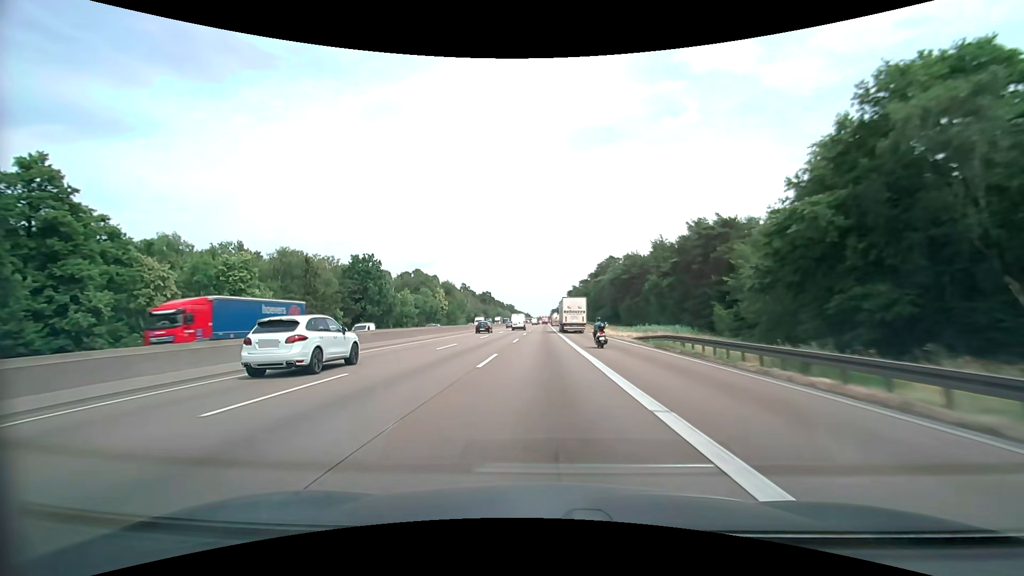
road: motorway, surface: asphalt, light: Day
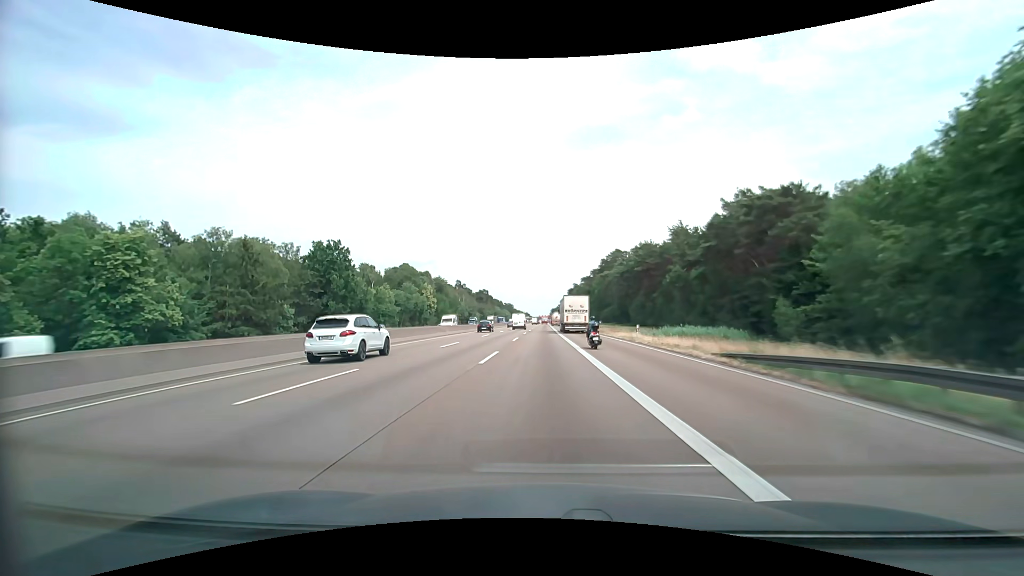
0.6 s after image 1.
(0.0, +17.0) m; 0°
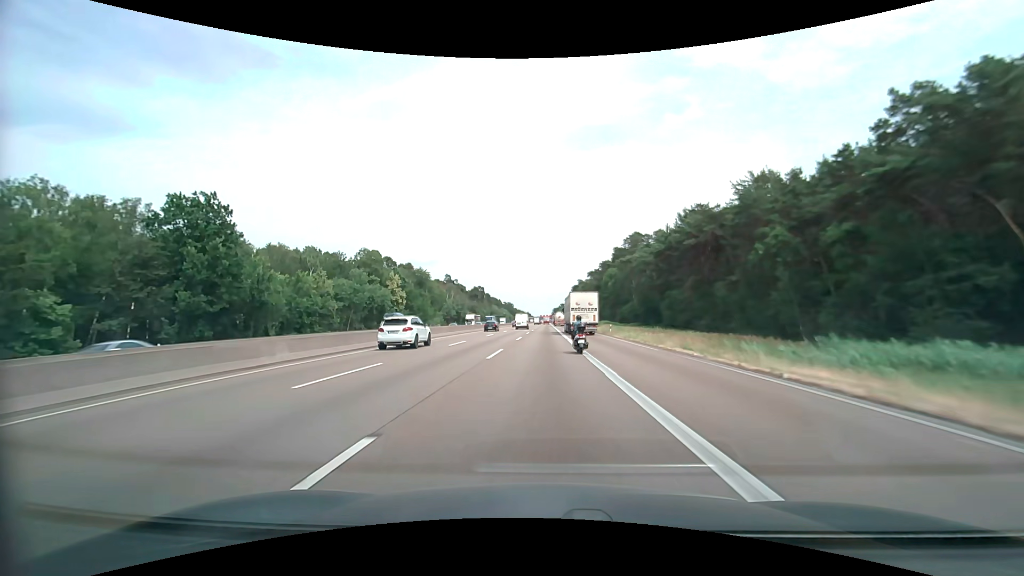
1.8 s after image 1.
(+0.1, +33.9) m; 0°
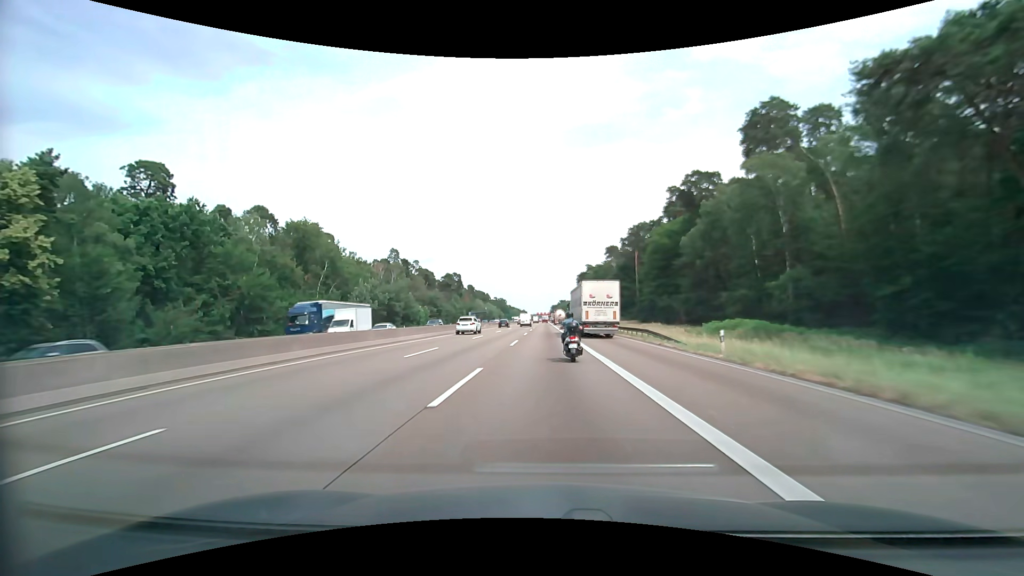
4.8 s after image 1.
(0.0, +81.3) m; 0°
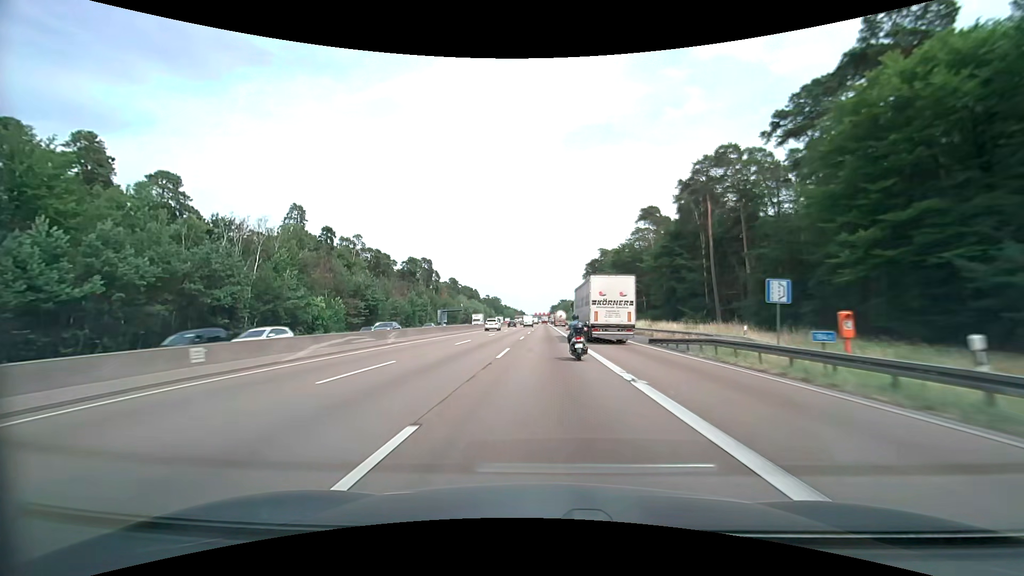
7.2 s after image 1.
(0.0, +61.1) m; 0°
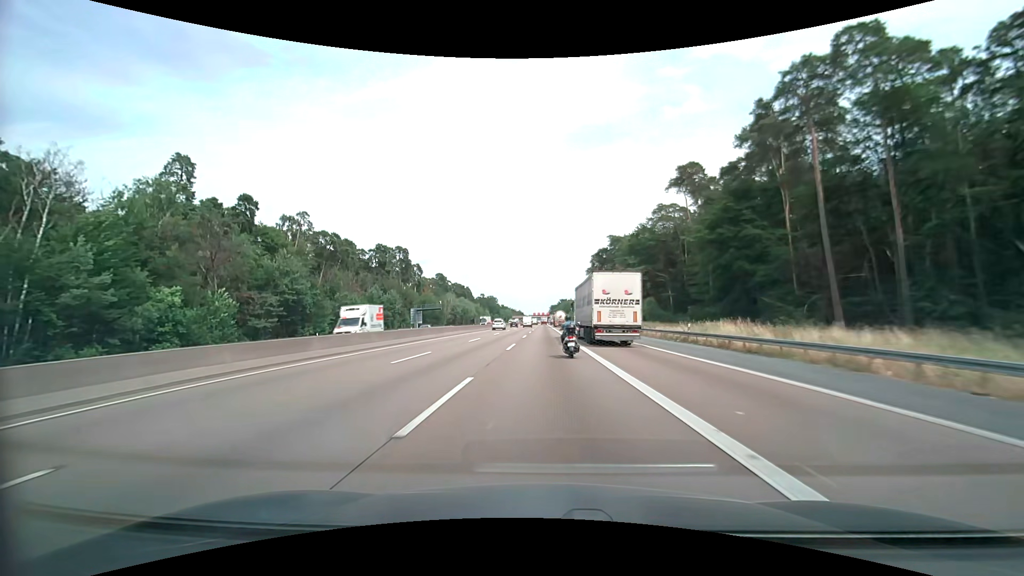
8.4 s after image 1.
(0.0, +30.2) m; 0°
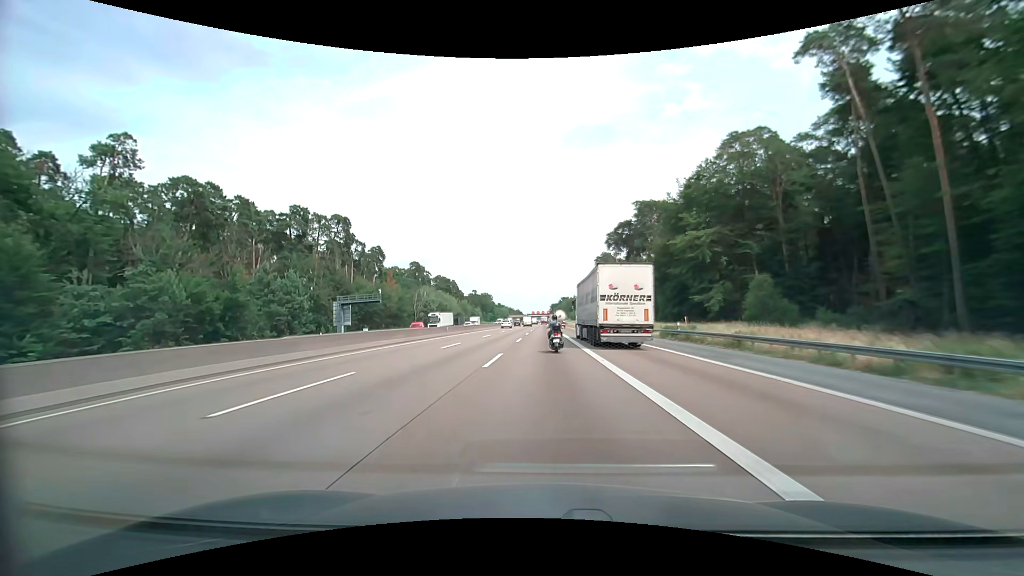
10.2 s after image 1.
(-0.1, +45.3) m; 0°
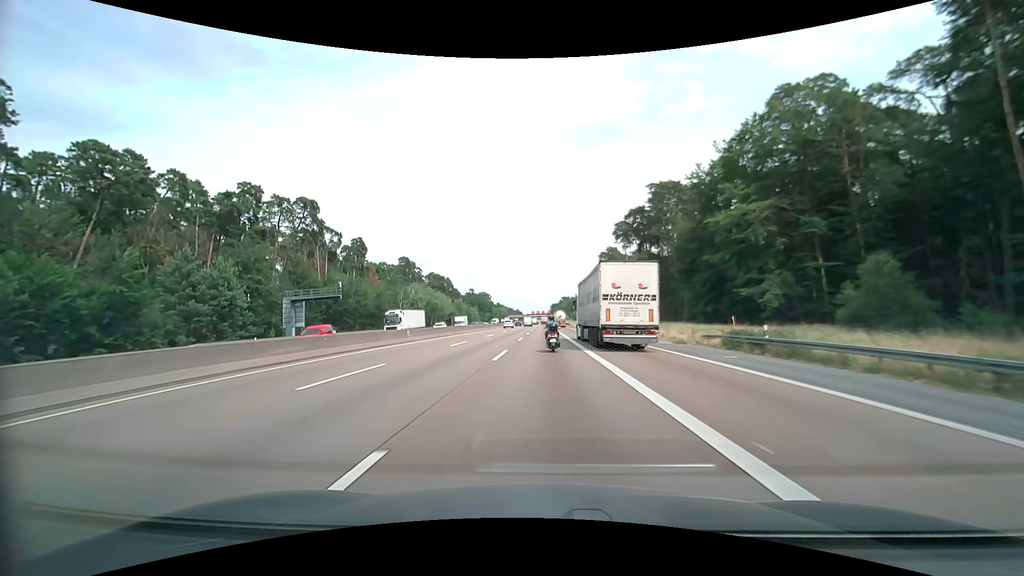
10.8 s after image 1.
(0.0, +15.2) m; 0°
(0, +10) (0, +20) (0, +30) (0, +40) (0, +50) (0, +60) (0, +70) (0, +80) (0, +90) (0, +100) m
